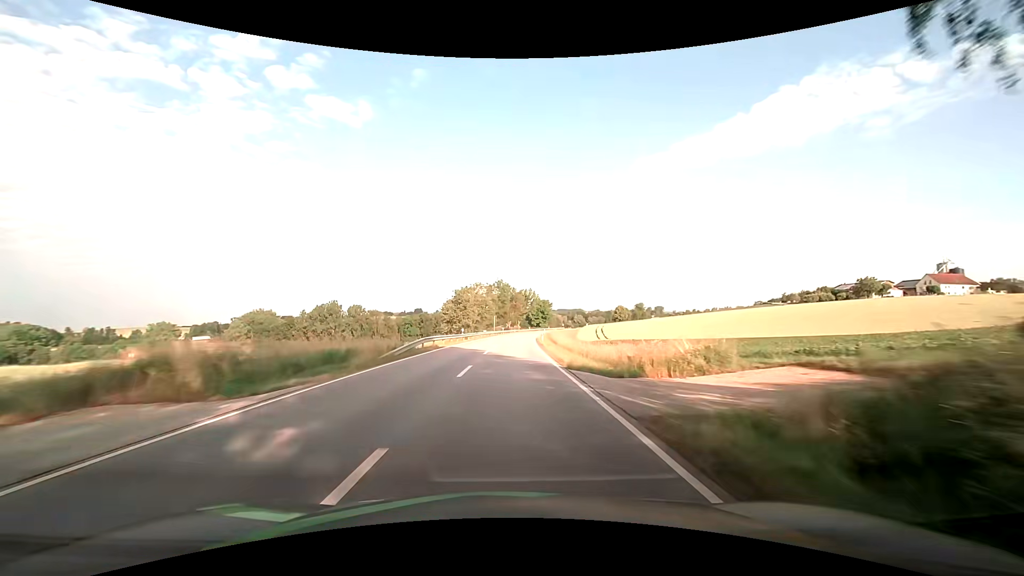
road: secondary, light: Day
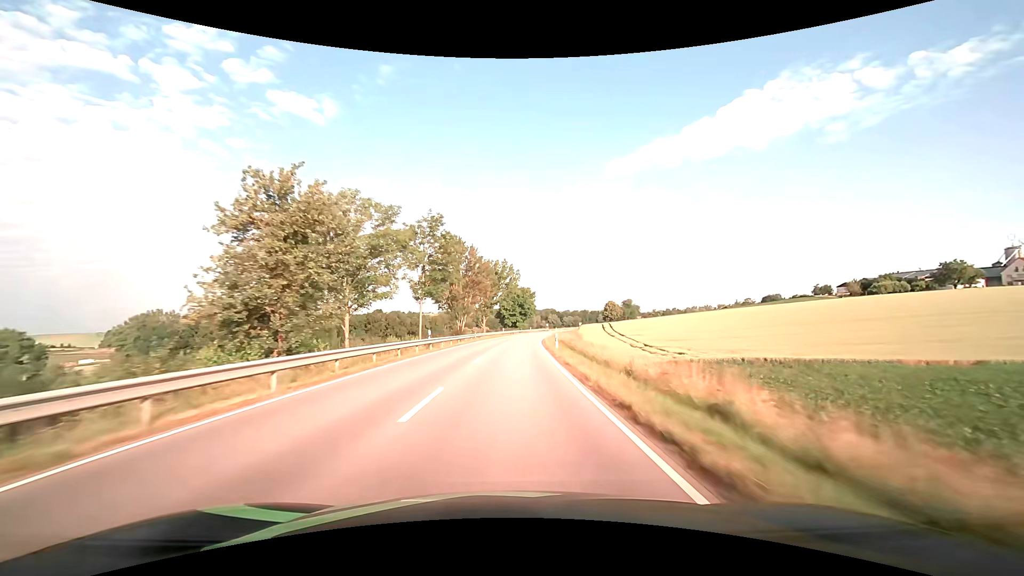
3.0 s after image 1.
(+1.8, +66.3) m; +3°
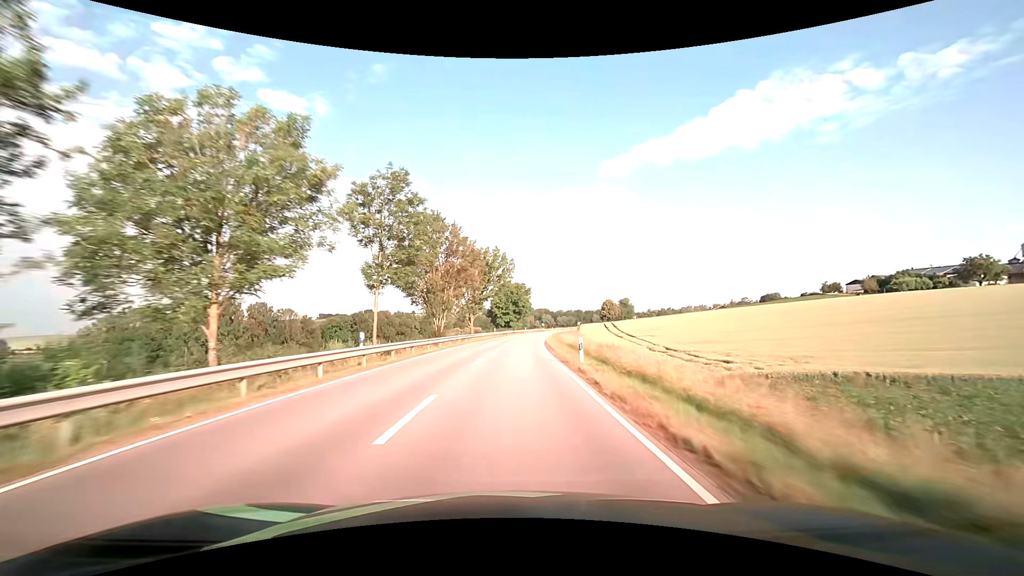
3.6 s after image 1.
(+0.1, +13.4) m; +1°
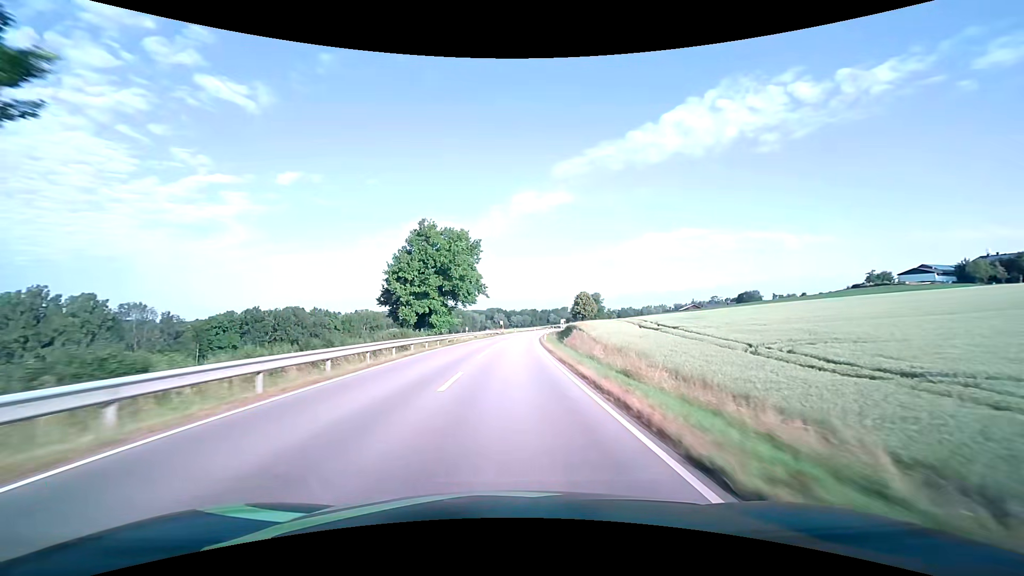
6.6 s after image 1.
(+3.4, +67.2) m; +6°
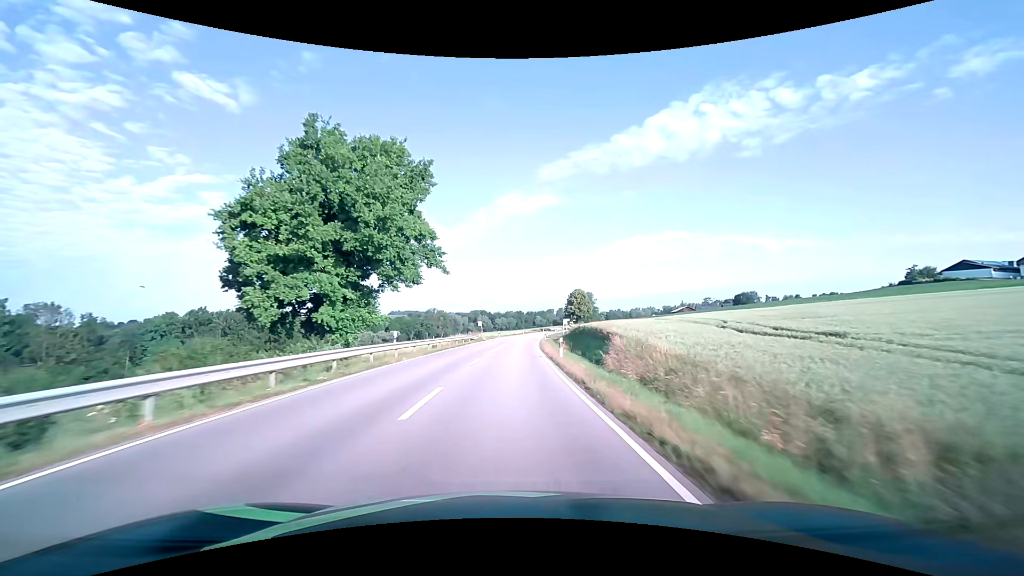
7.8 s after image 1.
(+0.4, +27.0) m; +2°
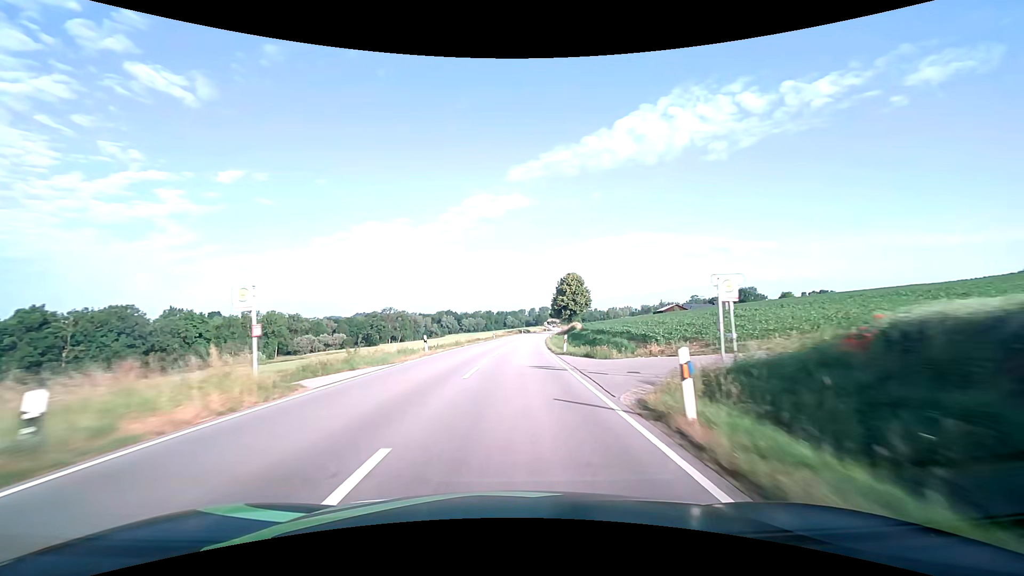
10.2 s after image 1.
(+1.5, +54.2) m; +3°
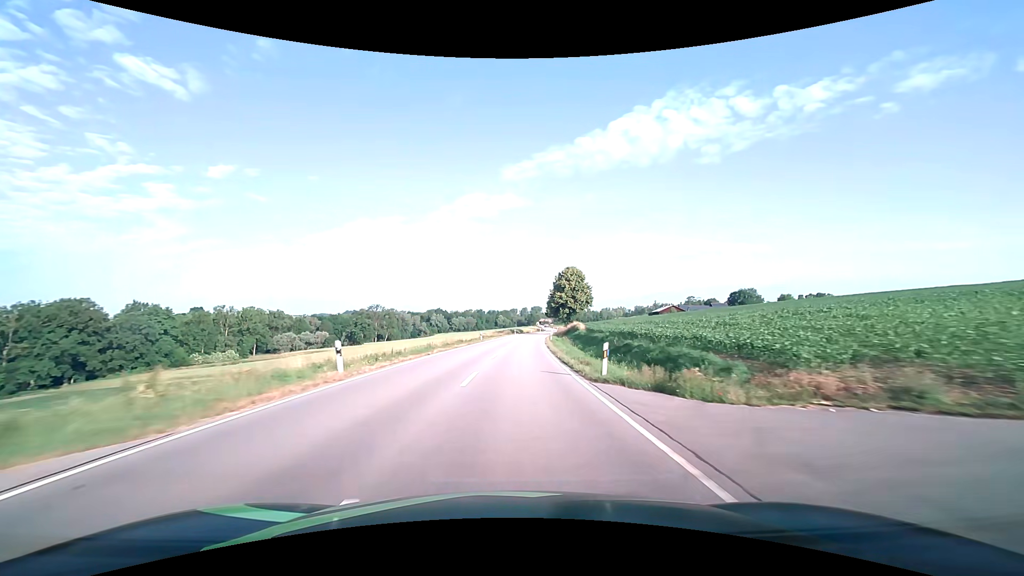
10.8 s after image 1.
(+0.1, +13.5) m; +1°
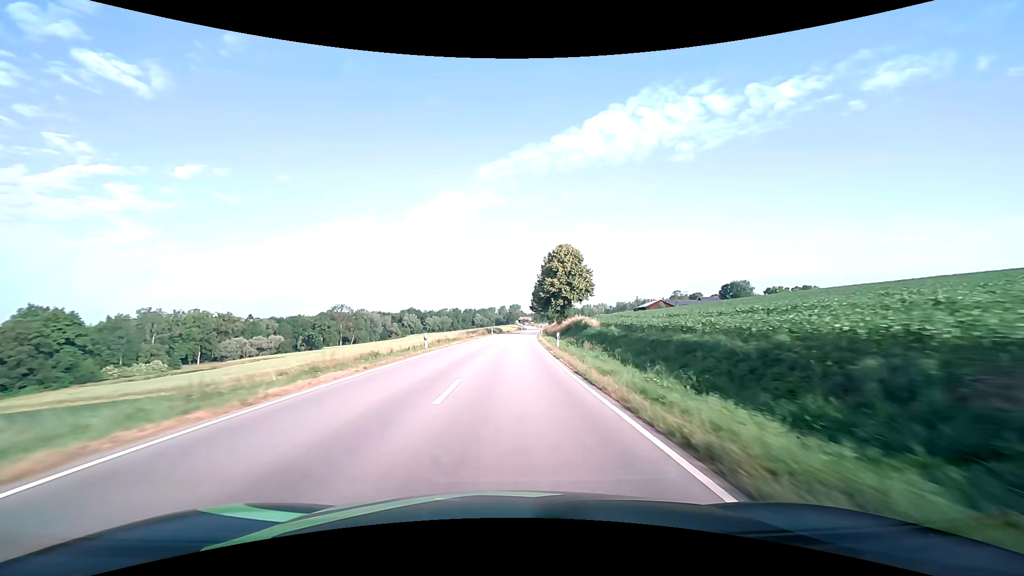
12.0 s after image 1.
(+0.7, +27.0) m; +3°
(0, +10) (0, +20) (+1, +30) (+1, +40) (+1, +50) (+2, +60) (+2, +70) (+3, +80) (+4, +90) (+4, +100) m
